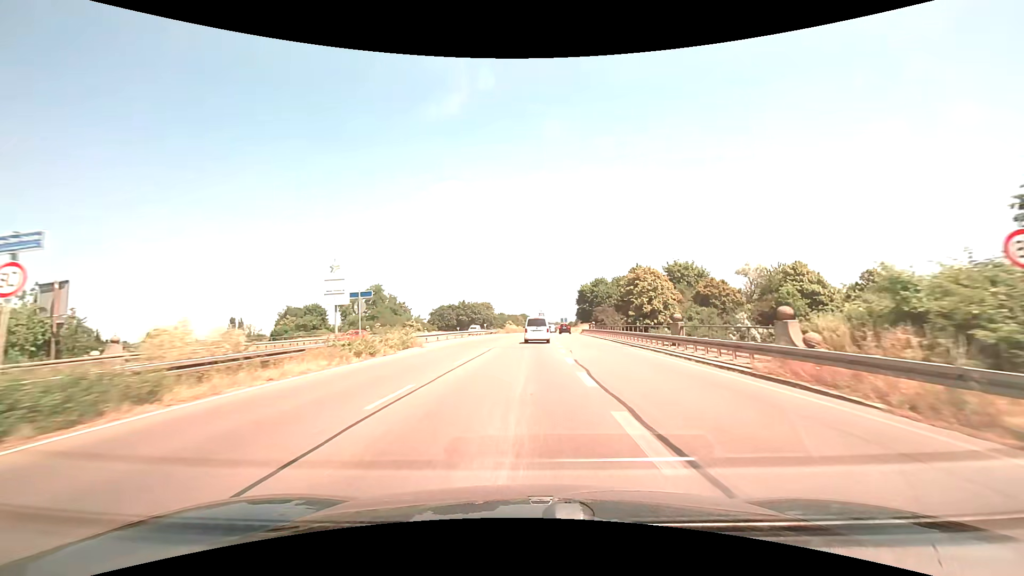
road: trunk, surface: asphalt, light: Day
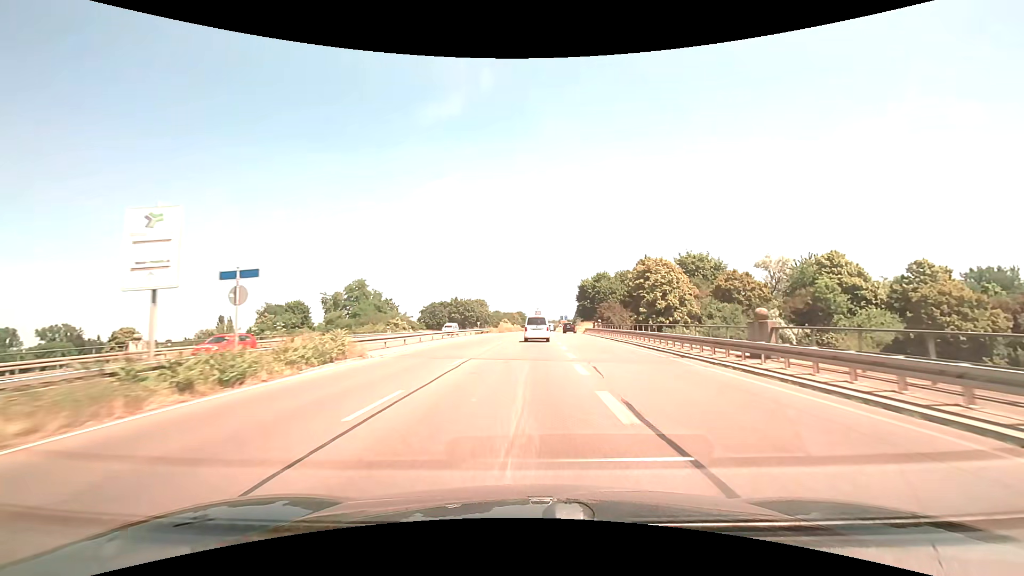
(0.0, +10.0) m; 0°
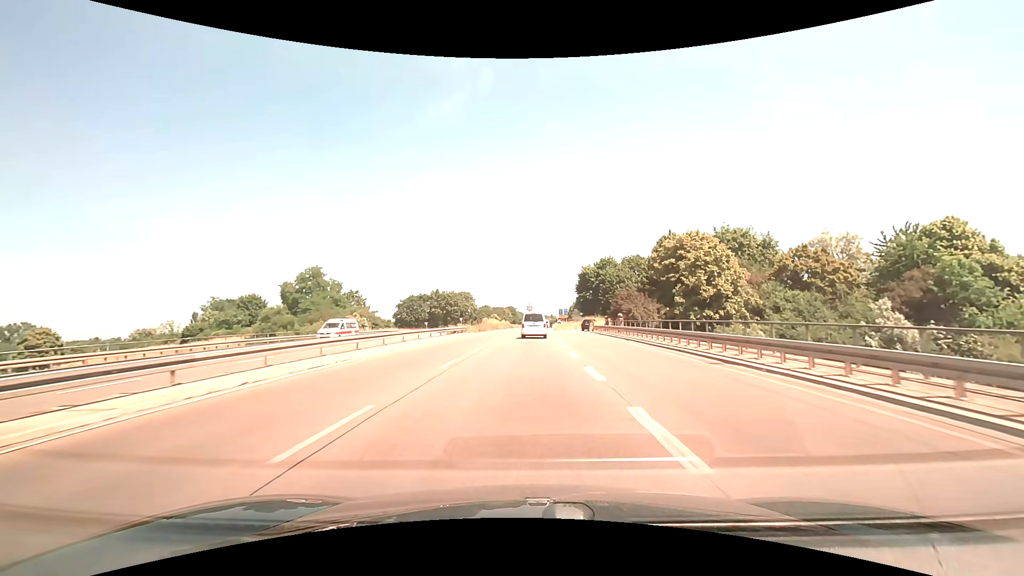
(+0.2, +20.0) m; +1°
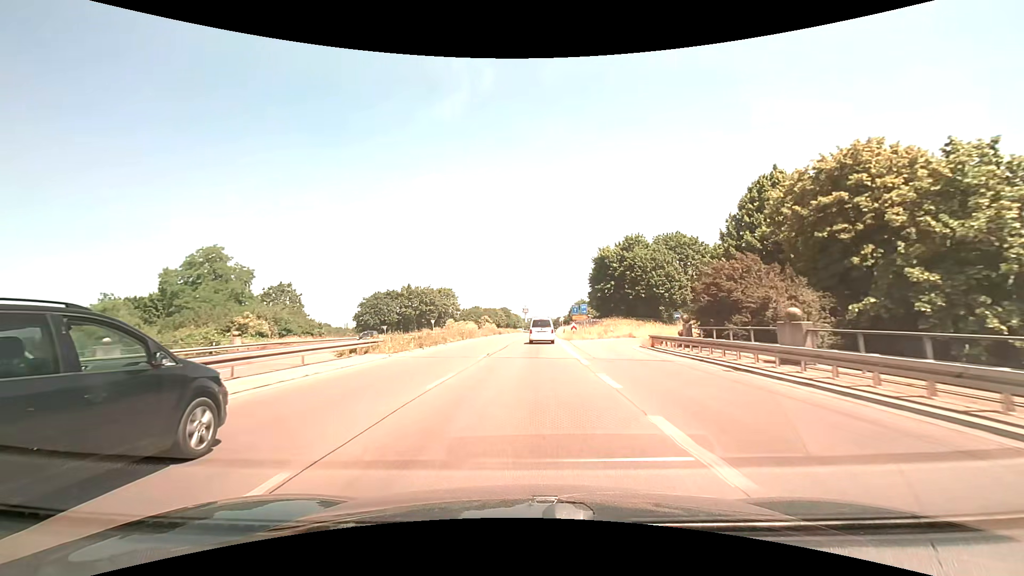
(+0.2, +30.1) m; 0°
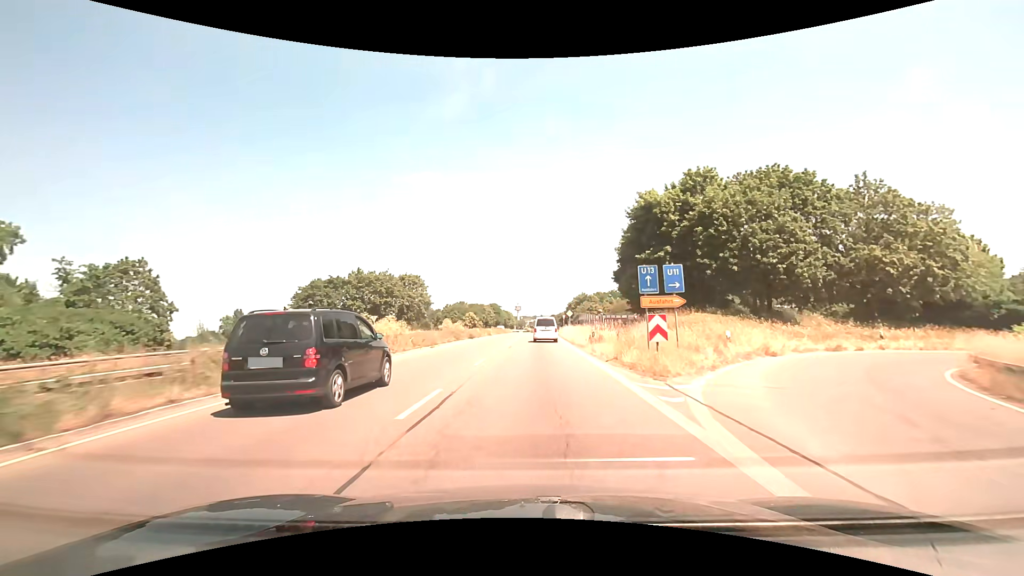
(+0.1, +30.4) m; +1°
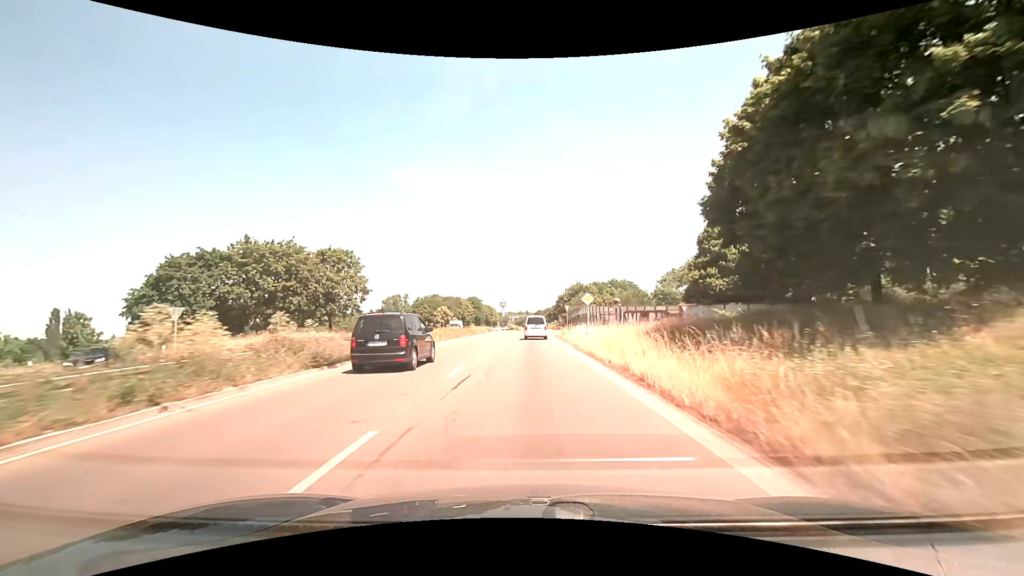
(+0.4, +30.7) m; +2°
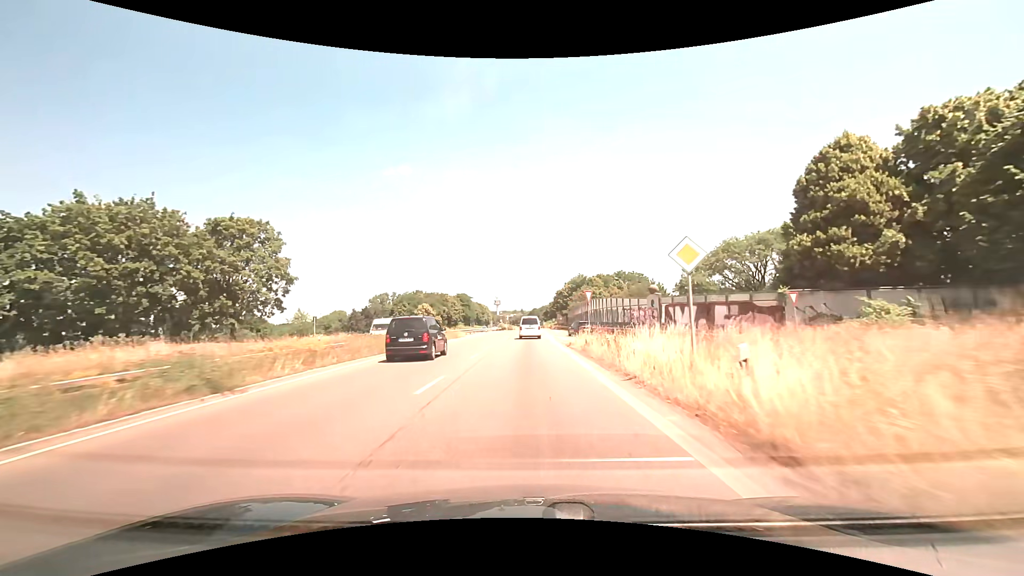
(+0.1, +20.4) m; 0°
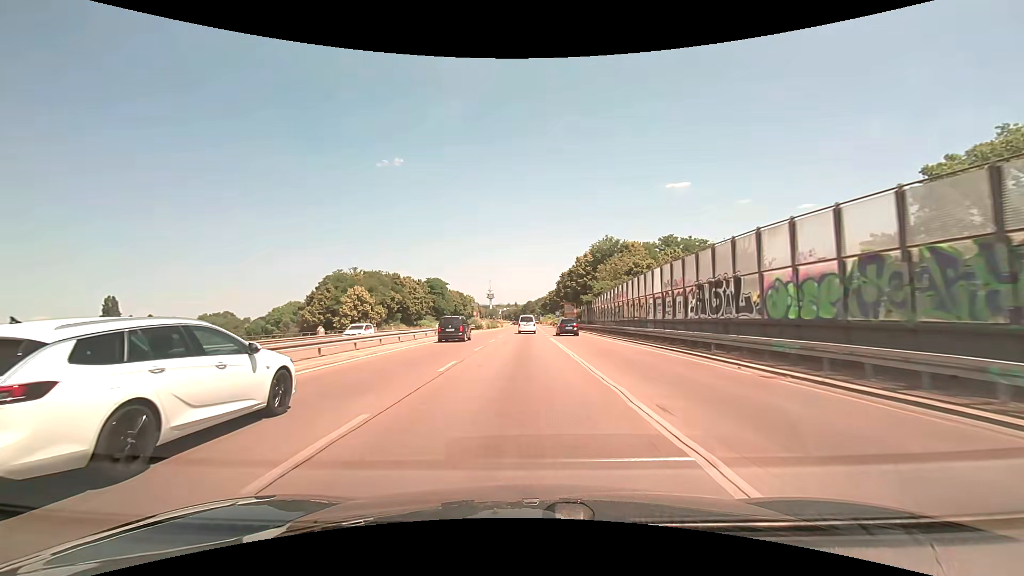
(+0.6, +50.0) m; +1°
(0, +10) (0, +20) (0, +30) (0, +40) (0, +50) (+1, +60) (+1, +70) (+2, +80) (+2, +90) (+3, +100) m
